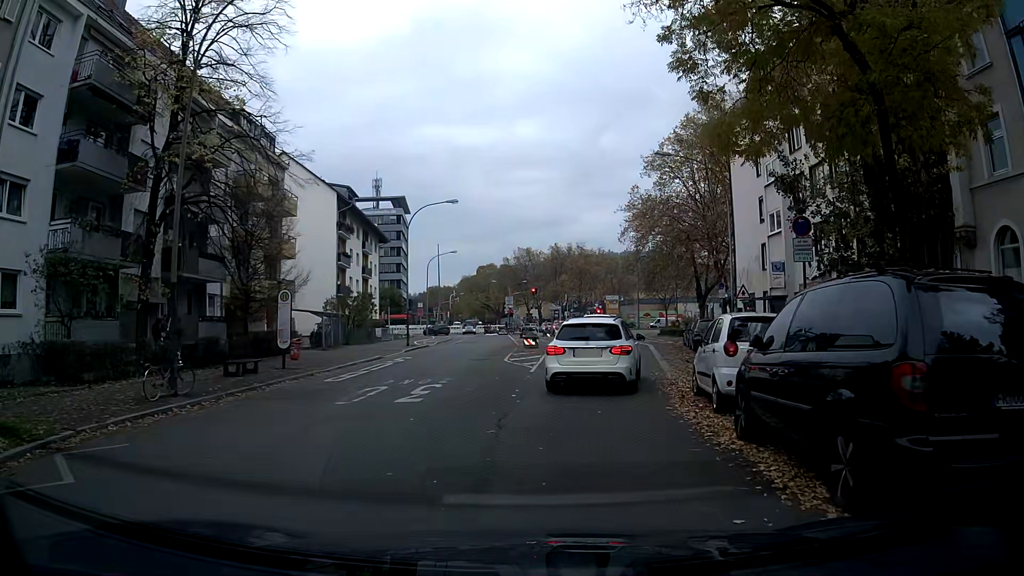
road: tertiary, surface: asphalt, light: Day
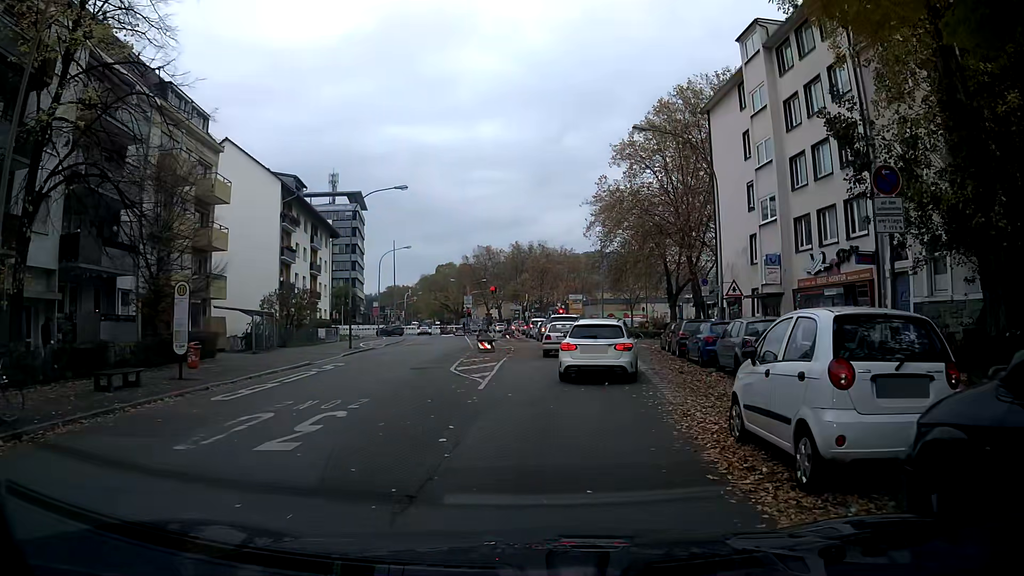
(+0.2, +4.9) m; +3°
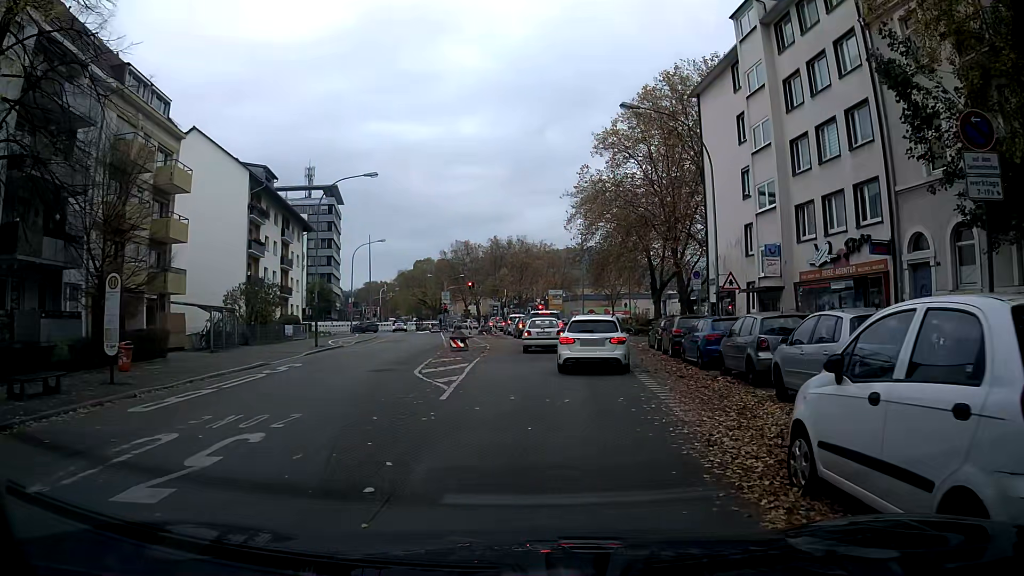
(0.0, +2.6) m; +2°
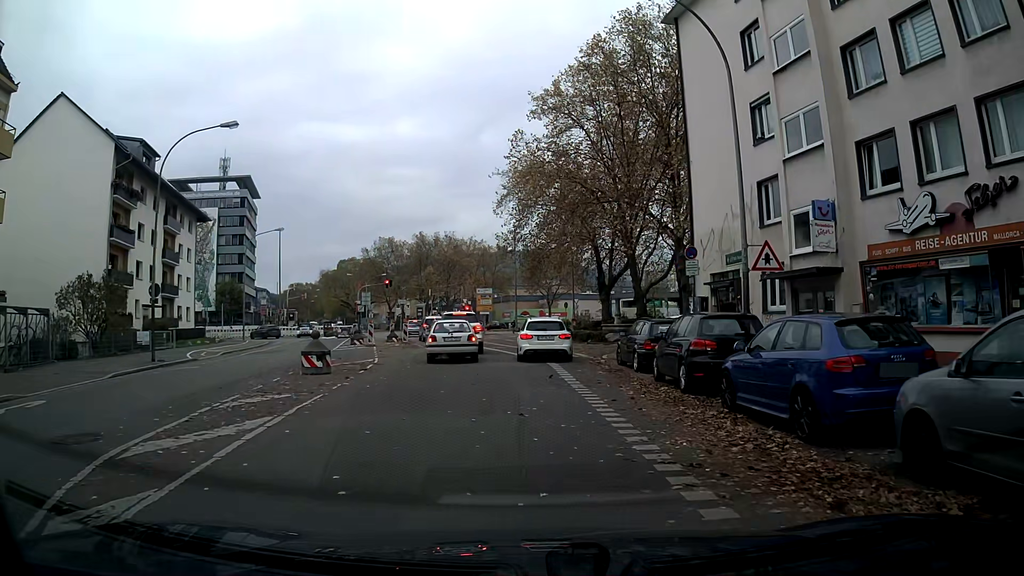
(+0.6, +11.2) m; +4°
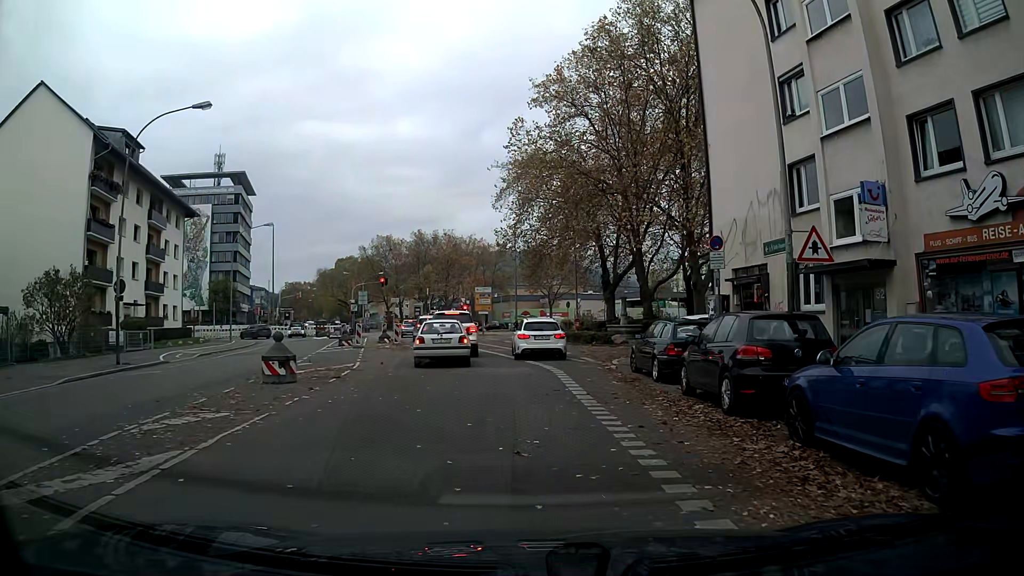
(0.0, +2.8) m; -1°
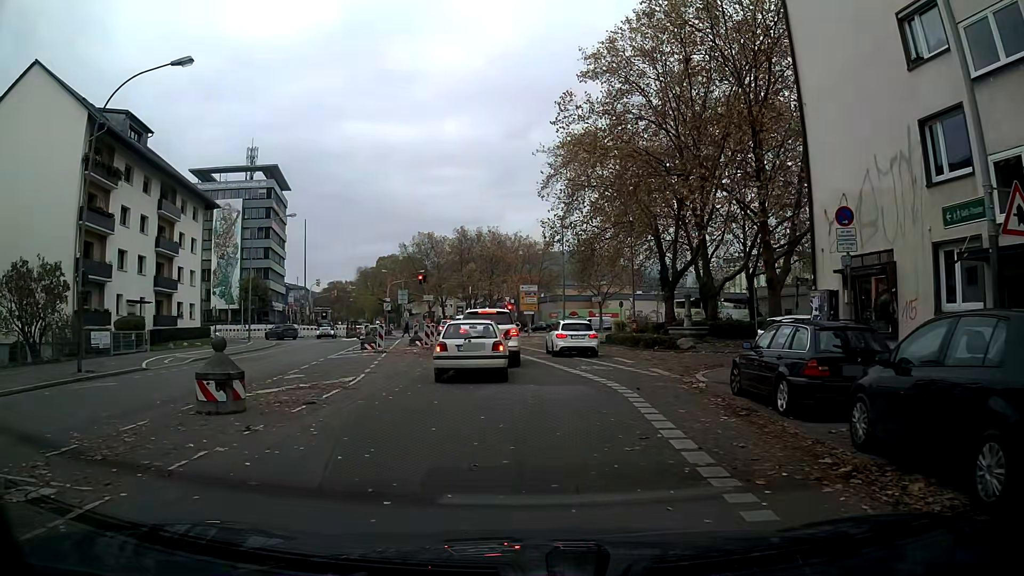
(-0.1, +5.2) m; -3°
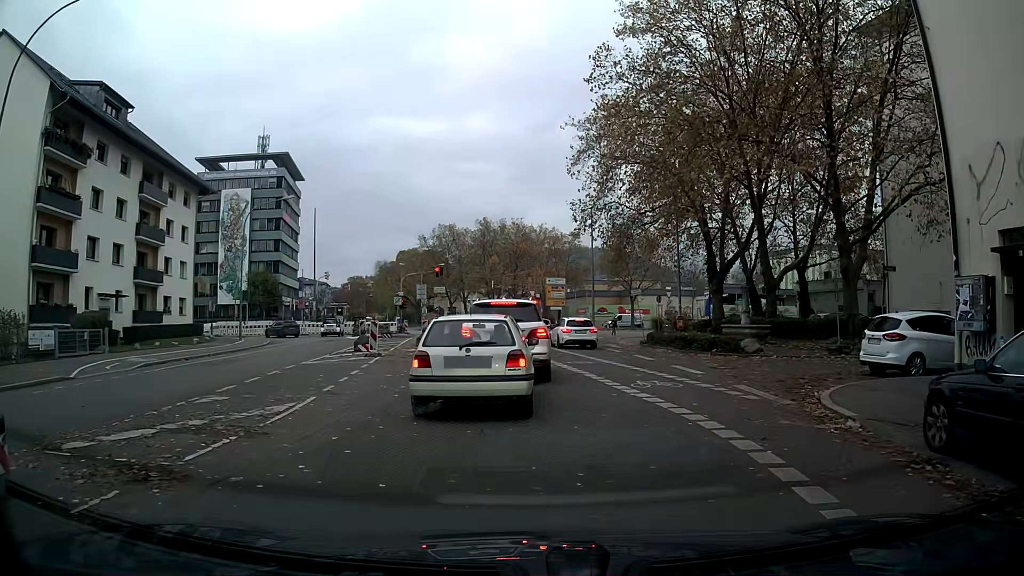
(-0.1, +5.9) m; -2°
